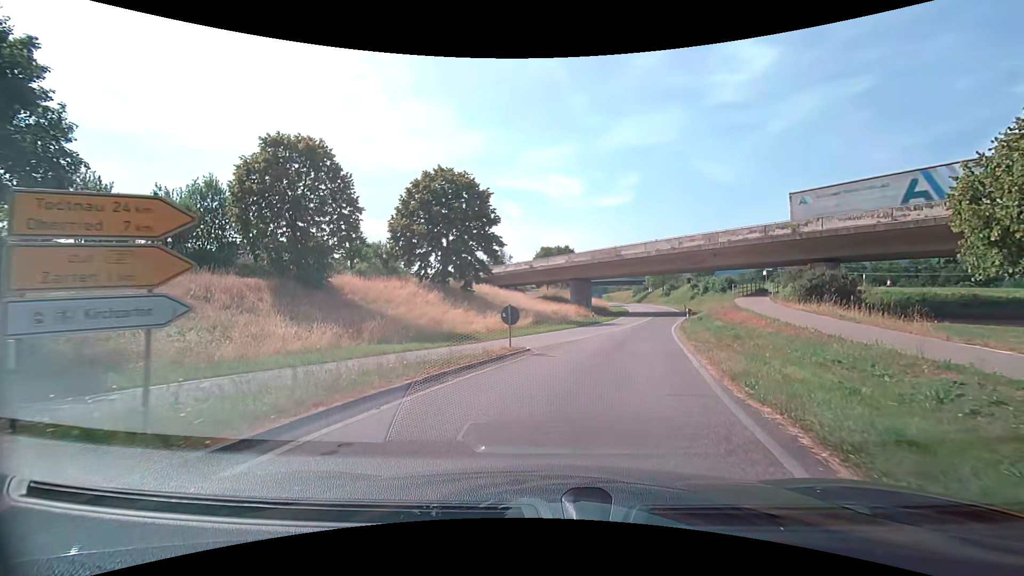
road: secondary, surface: asphalt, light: Day
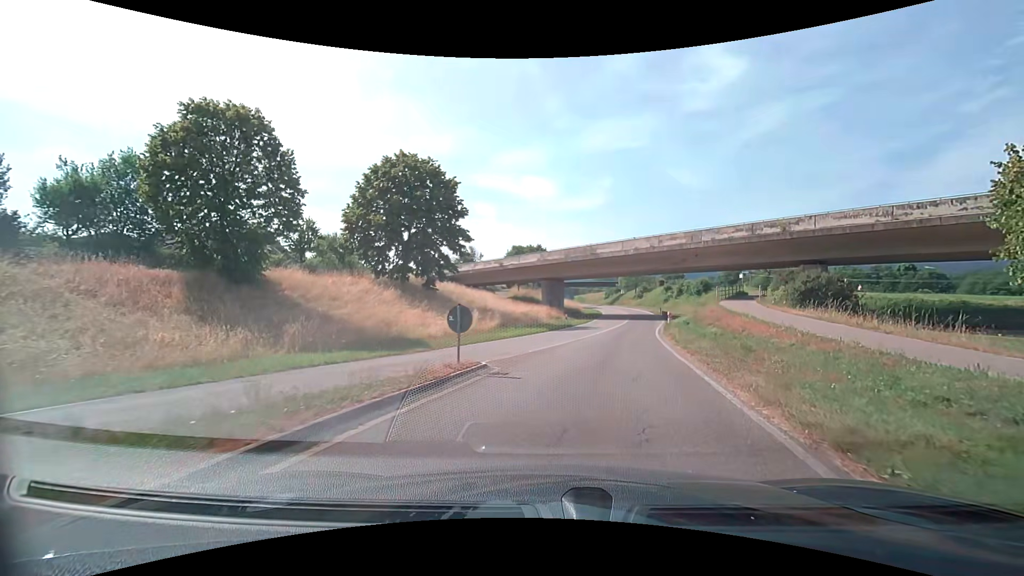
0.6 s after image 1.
(+0.1, +4.2) m; +2°
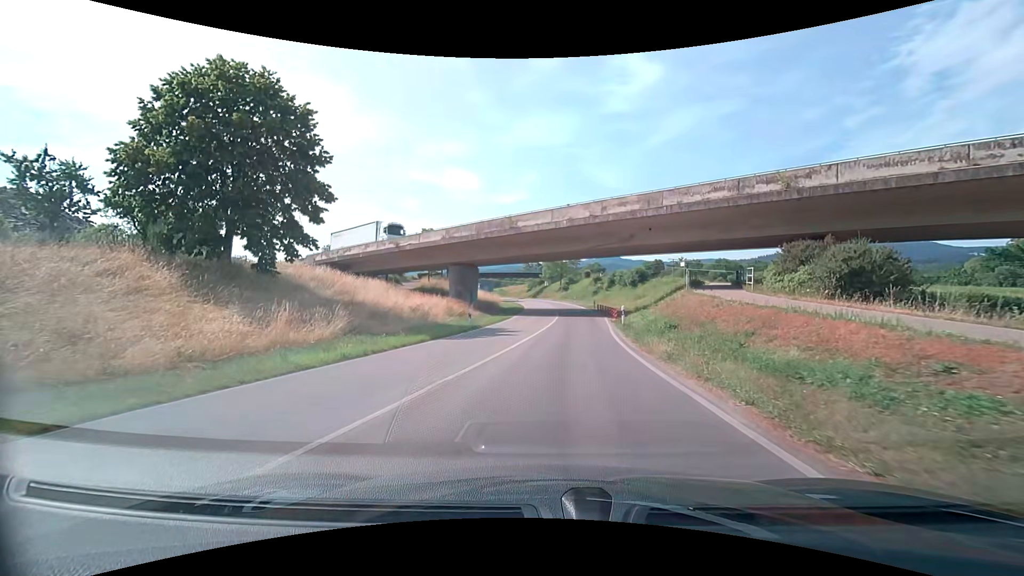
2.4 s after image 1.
(+1.5, +14.3) m; +10°
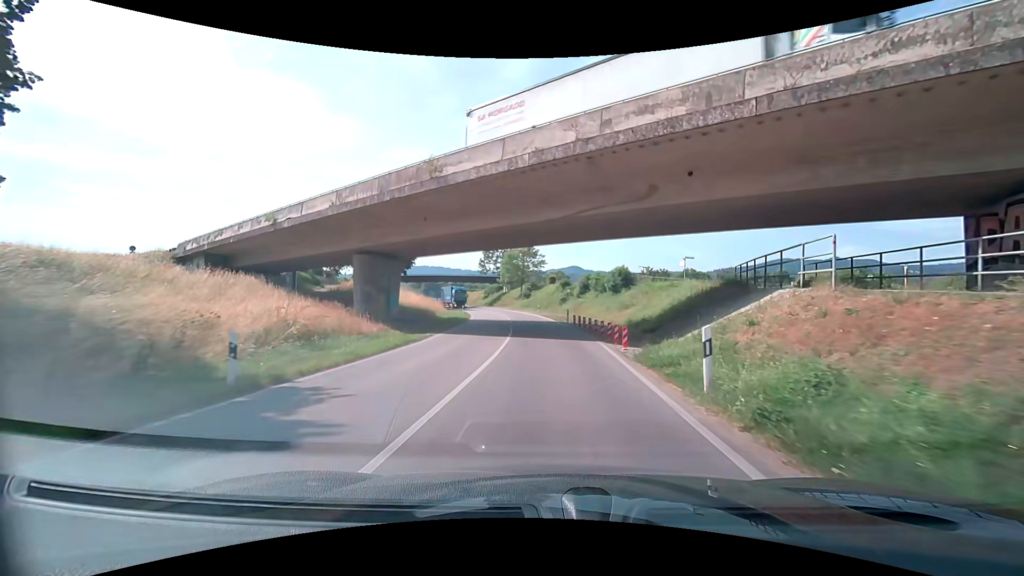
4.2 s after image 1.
(+0.5, +17.7) m; +4°
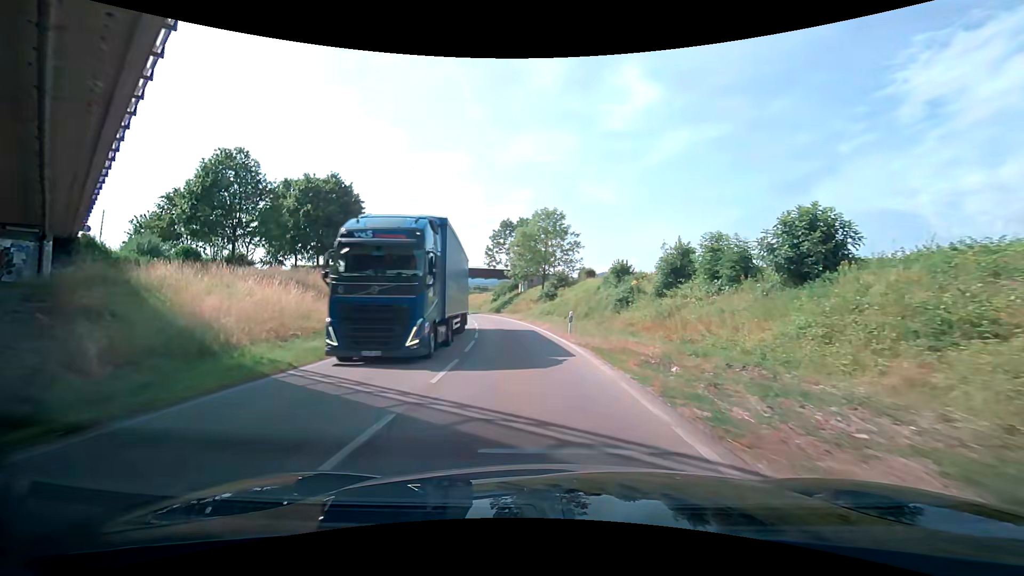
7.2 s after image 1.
(+0.3, +34.7) m; -1°
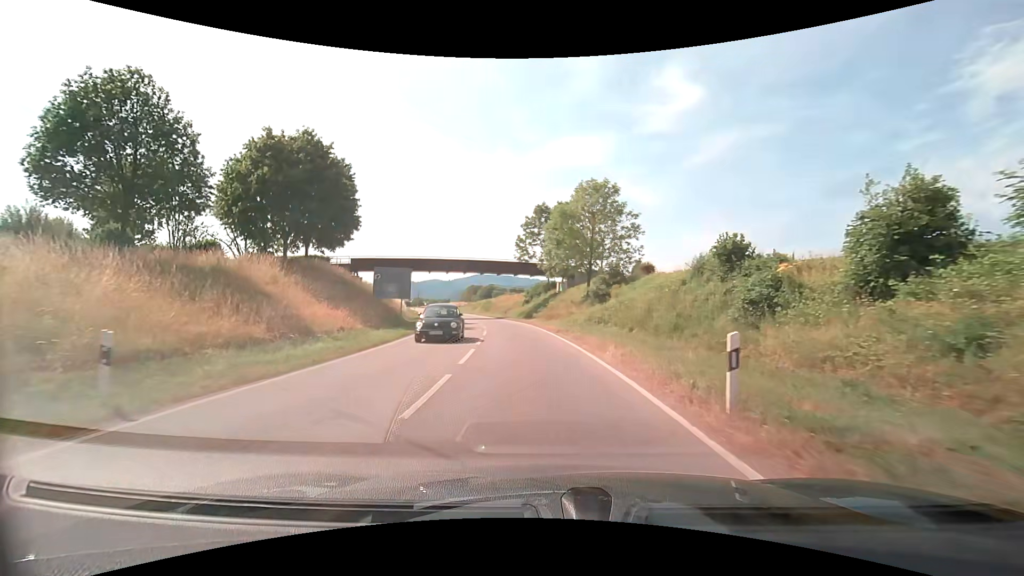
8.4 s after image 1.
(-0.7, +15.0) m; -6°
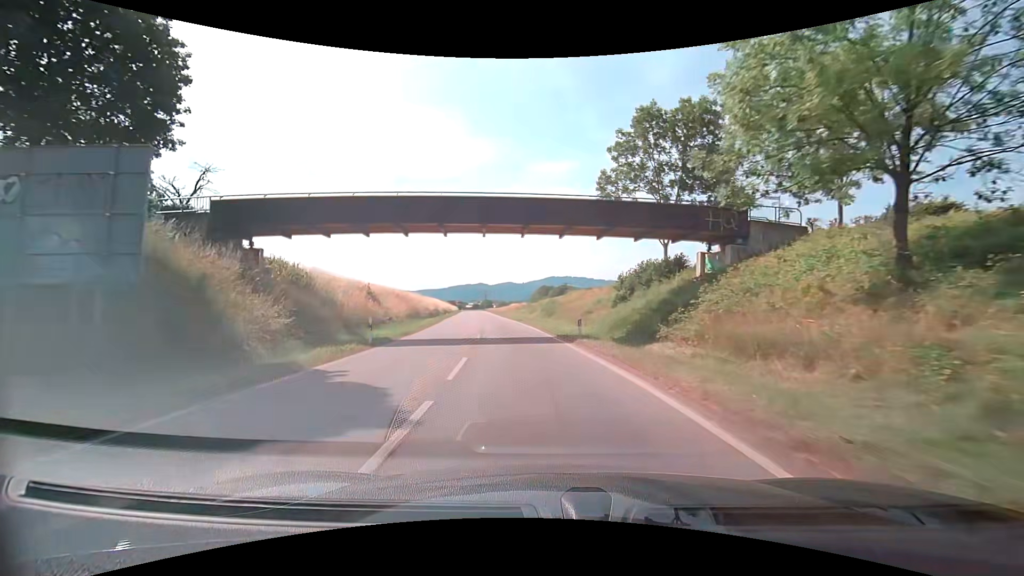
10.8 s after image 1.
(-2.4, +33.2) m; -8°
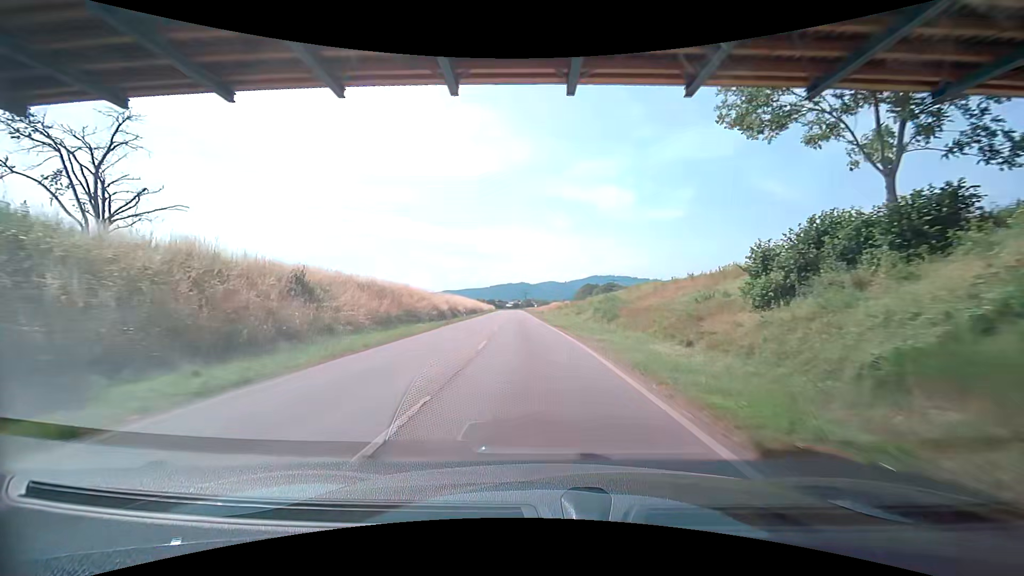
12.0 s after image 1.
(-0.8, +17.9) m; -5°
(0, +10) (-1, +20) (-1, +30) (-2, +40) (-3, +50) (-4, +60) (-4, +70) (-5, +80) (-6, +90) (-7, +100) m
